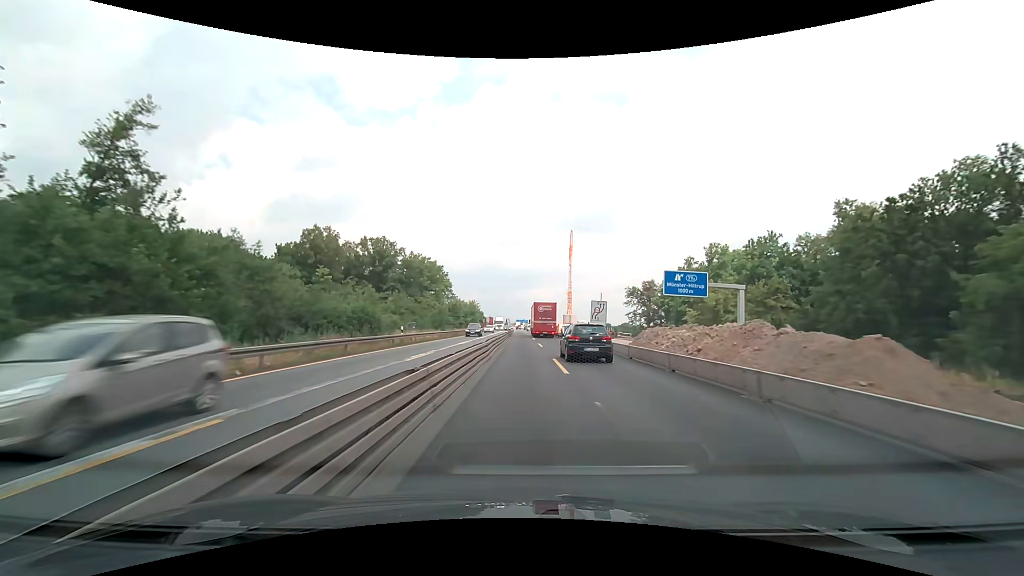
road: motorway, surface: concrete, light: Day
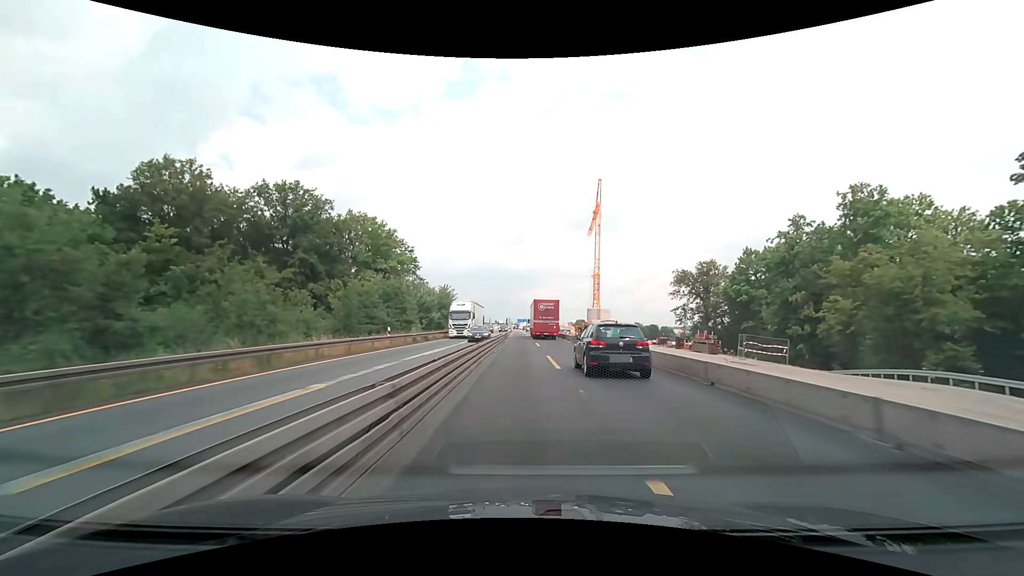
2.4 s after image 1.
(0.0, +51.6) m; 0°
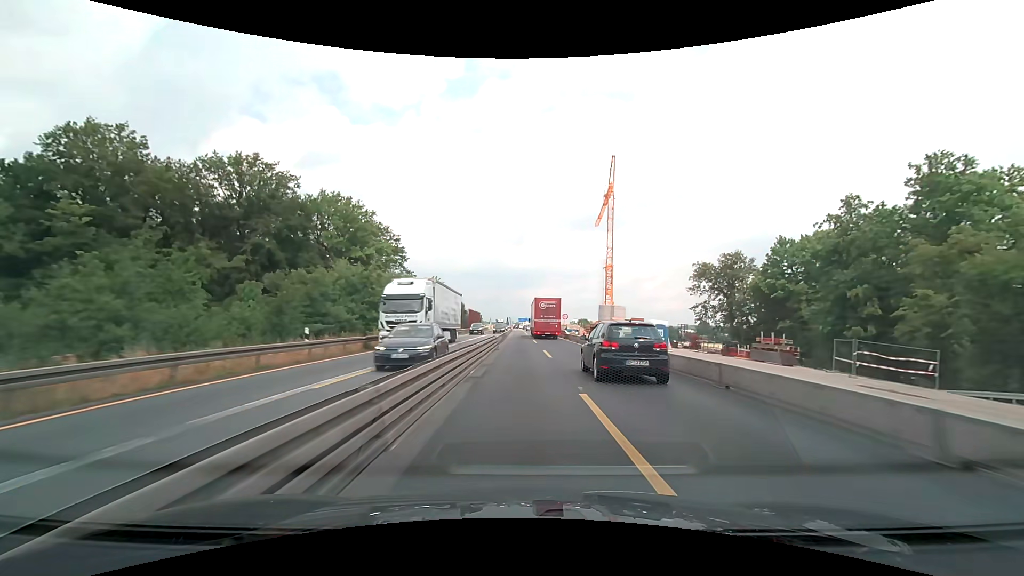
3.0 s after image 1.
(0.0, +12.9) m; 0°
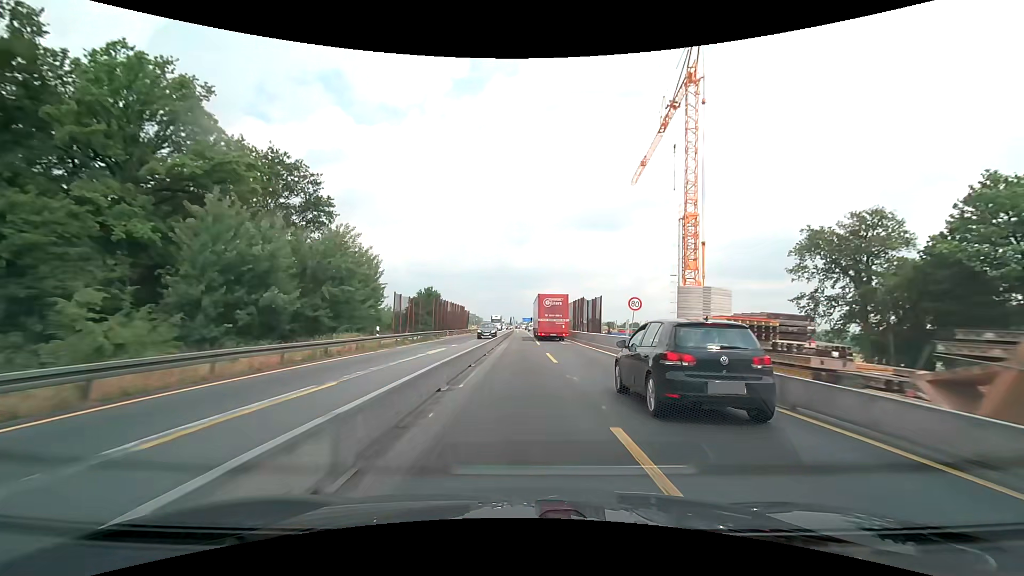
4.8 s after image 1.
(-0.2, +38.8) m; -1°
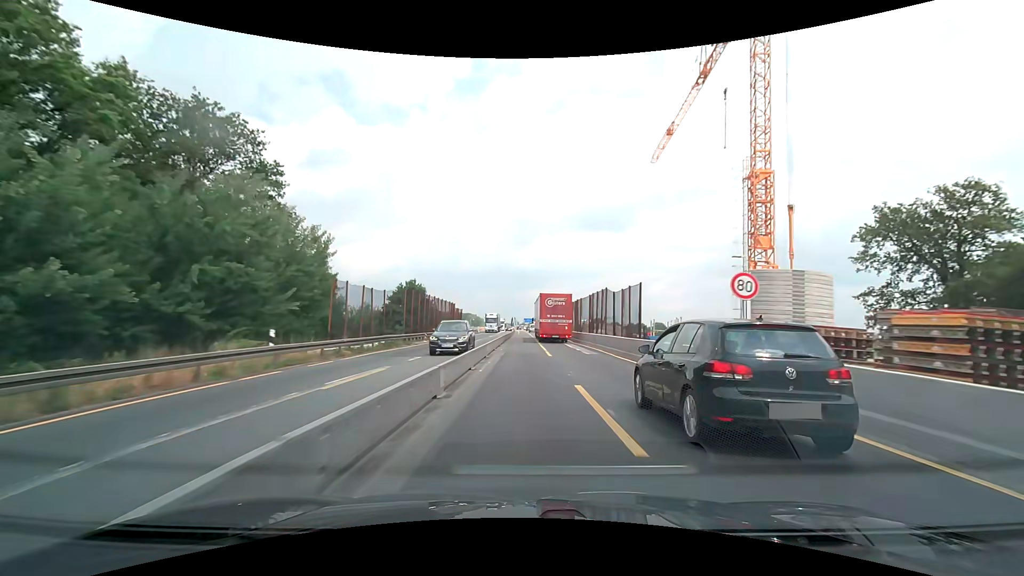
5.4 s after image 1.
(0.0, +12.9) m; 0°
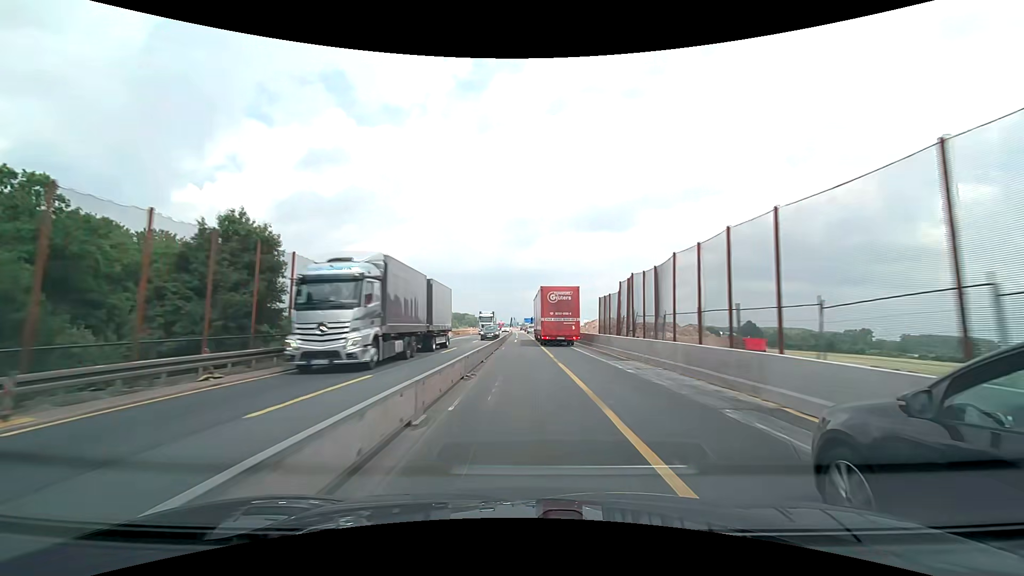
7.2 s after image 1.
(0.0, +38.7) m; 0°
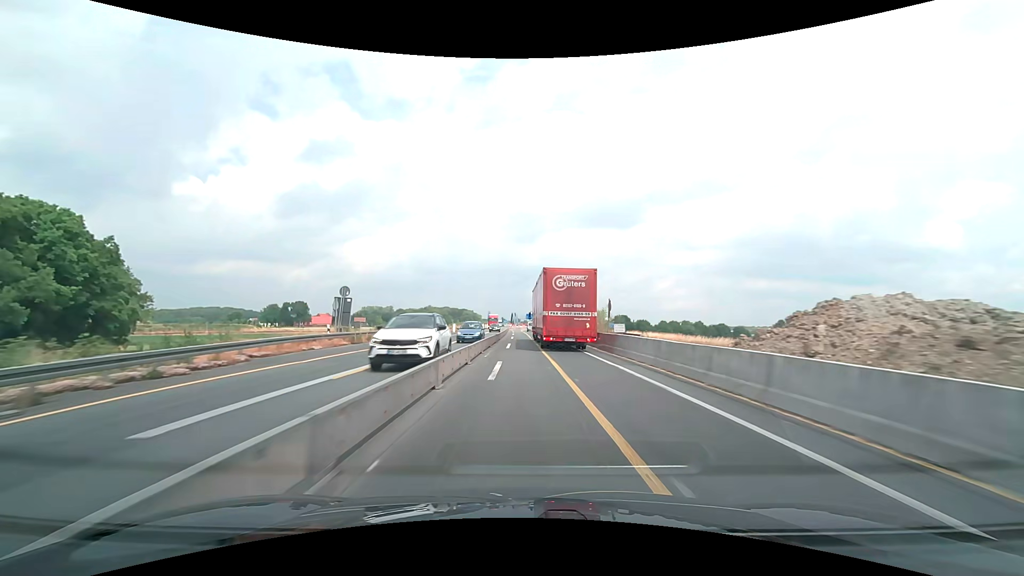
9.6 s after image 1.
(0.0, +50.9) m; 0°
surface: asphalt
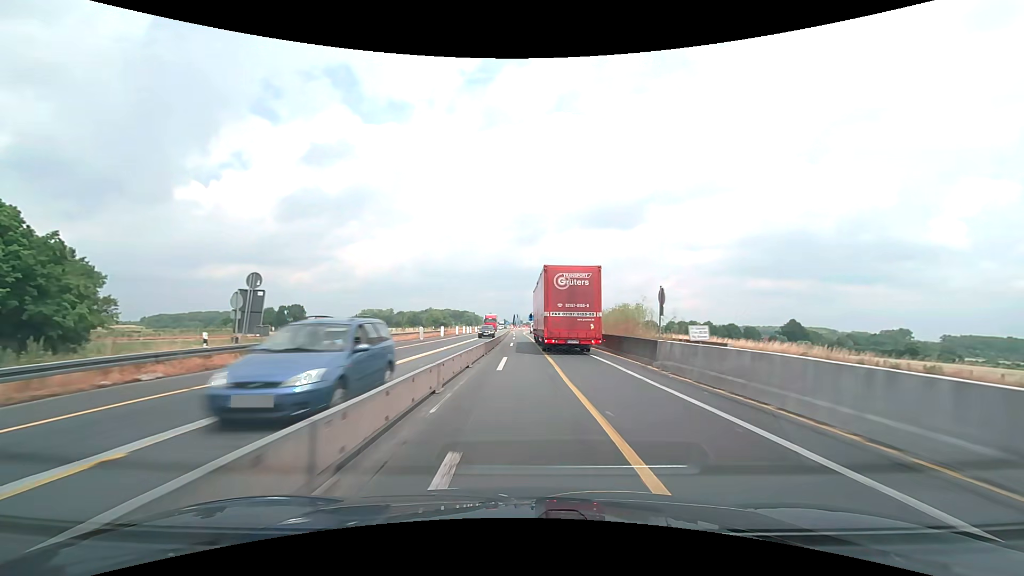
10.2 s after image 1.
(0.0, +12.0) m; 0°
(0, +10) (0, +20) (0, +30) (0, +40) (0, +50) (0, +60) (0, +70) (-1, +80) (-1, +90) (-1, +100) m
